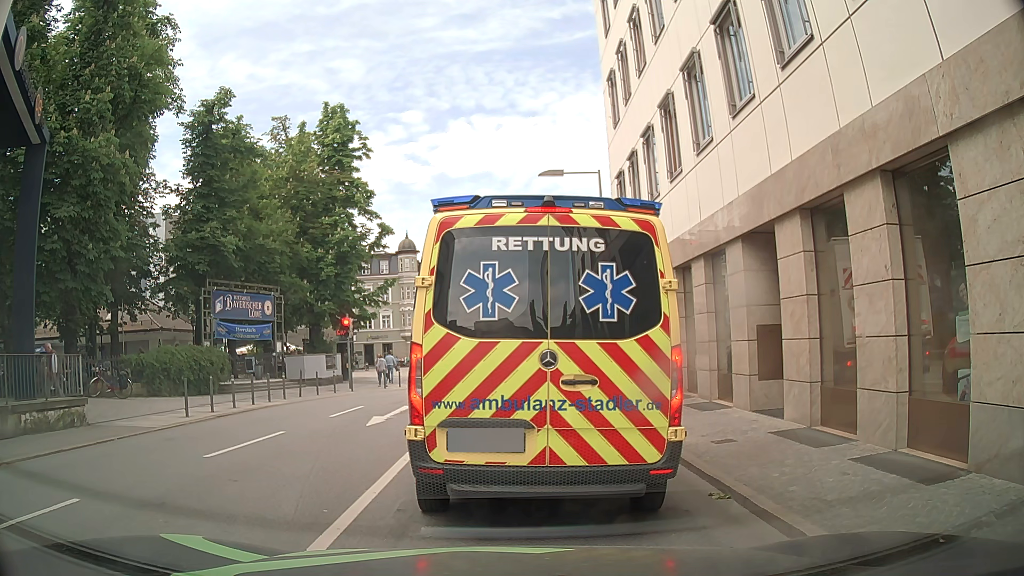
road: primary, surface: asphalt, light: Day
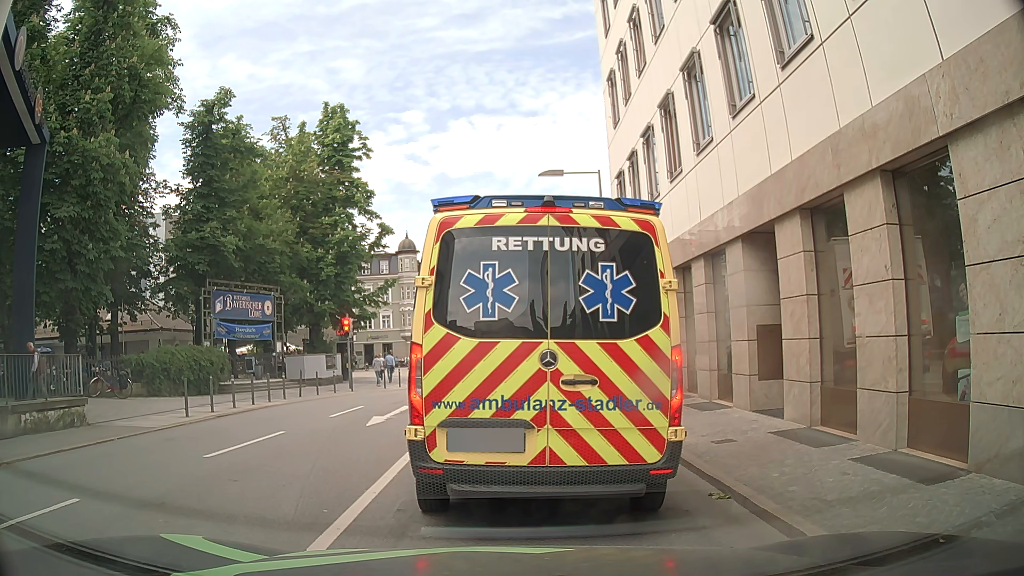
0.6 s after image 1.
(0.0, 0.0) m; 0°
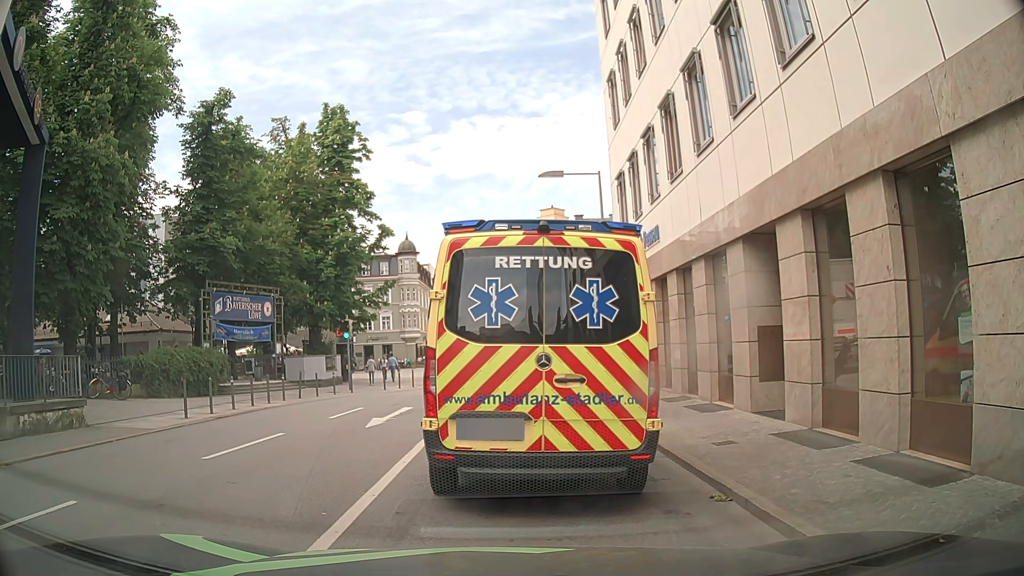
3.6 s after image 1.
(0.0, 0.0) m; 0°
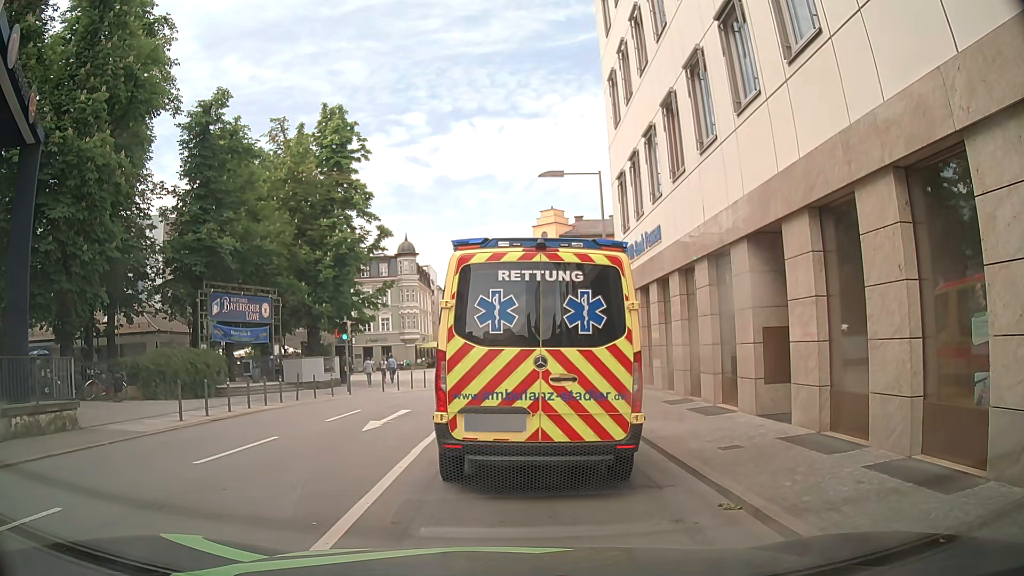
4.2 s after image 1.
(0.0, +0.3) m; 0°
